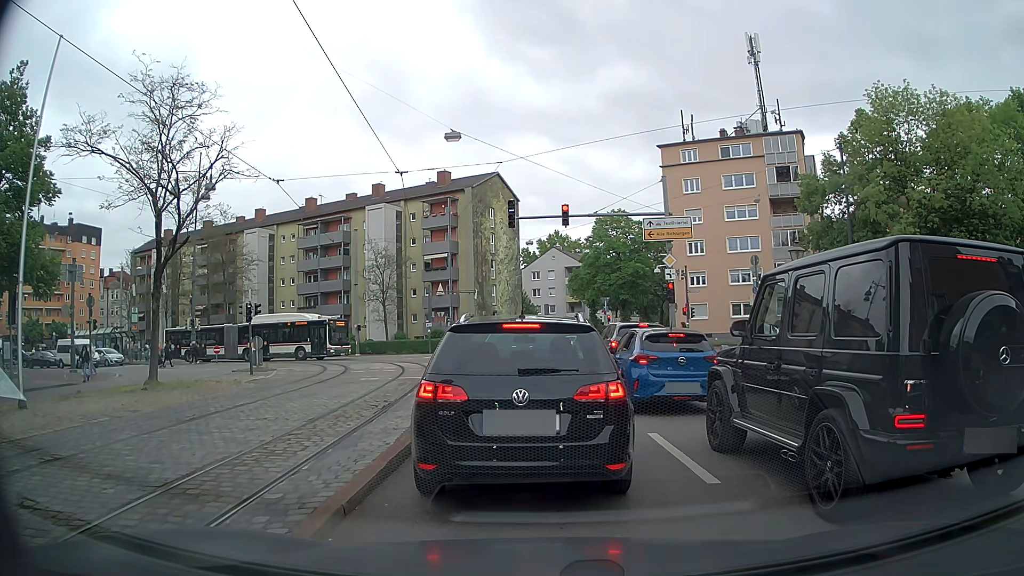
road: tertiary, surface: asphalt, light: Day
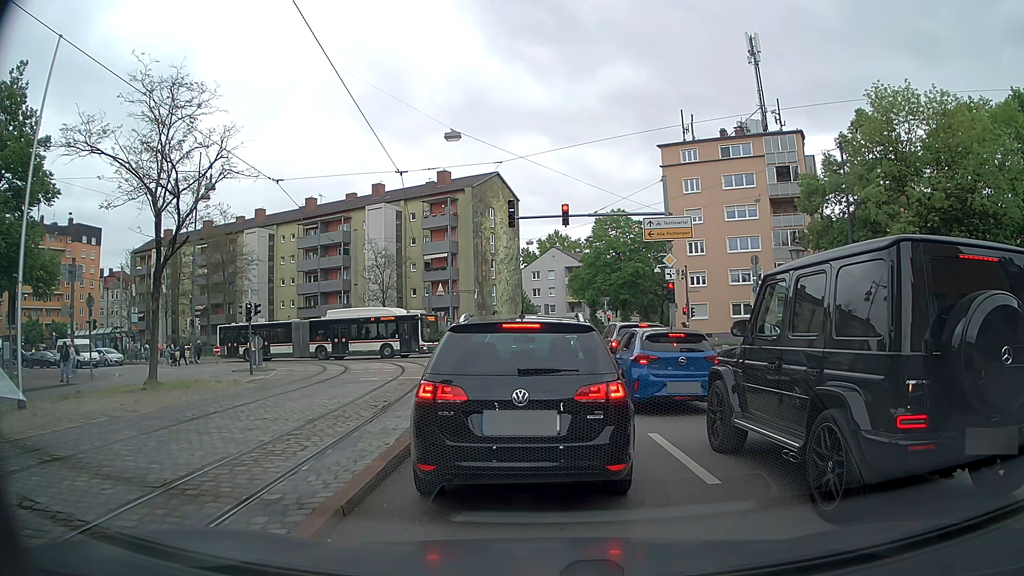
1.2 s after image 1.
(0.0, +0.1) m; 0°
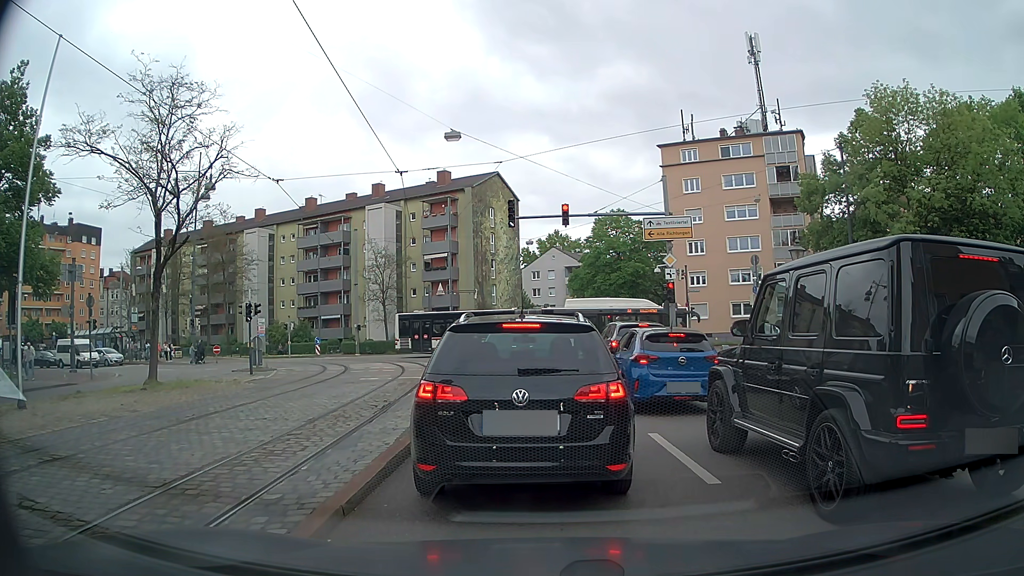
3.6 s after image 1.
(0.0, 0.0) m; 0°
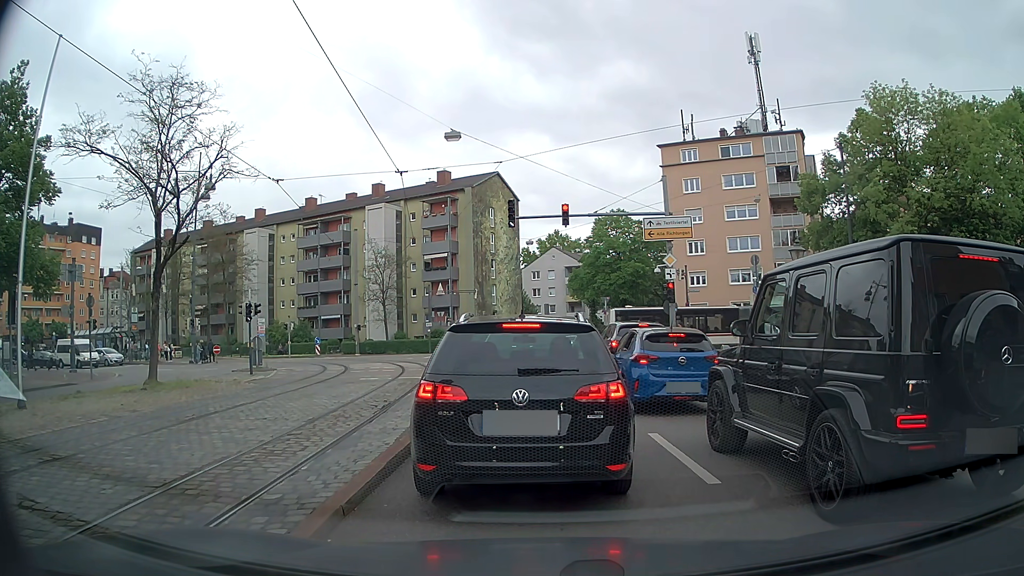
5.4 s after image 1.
(0.0, 0.0) m; 0°
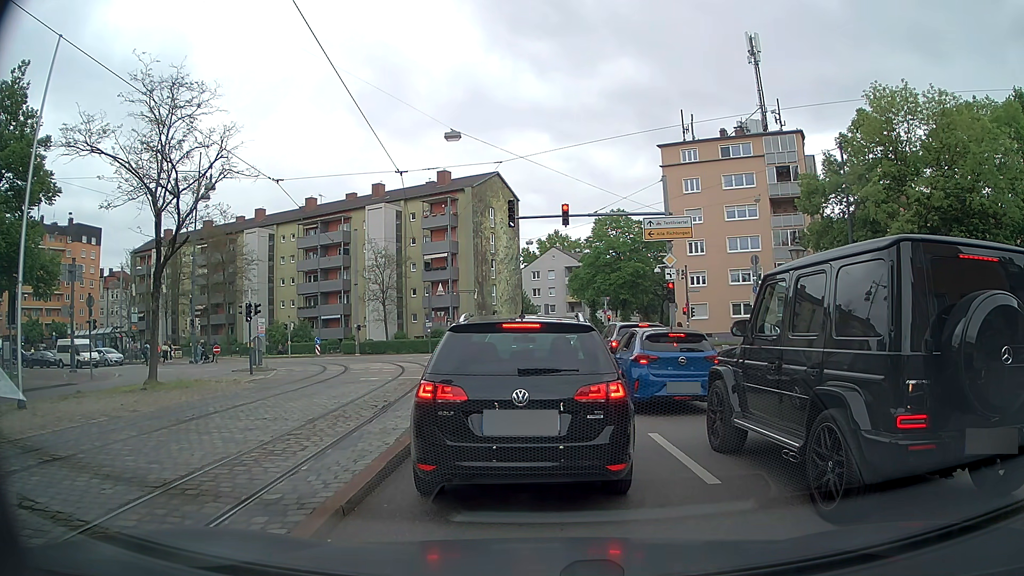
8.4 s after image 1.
(0.0, 0.0) m; 0°
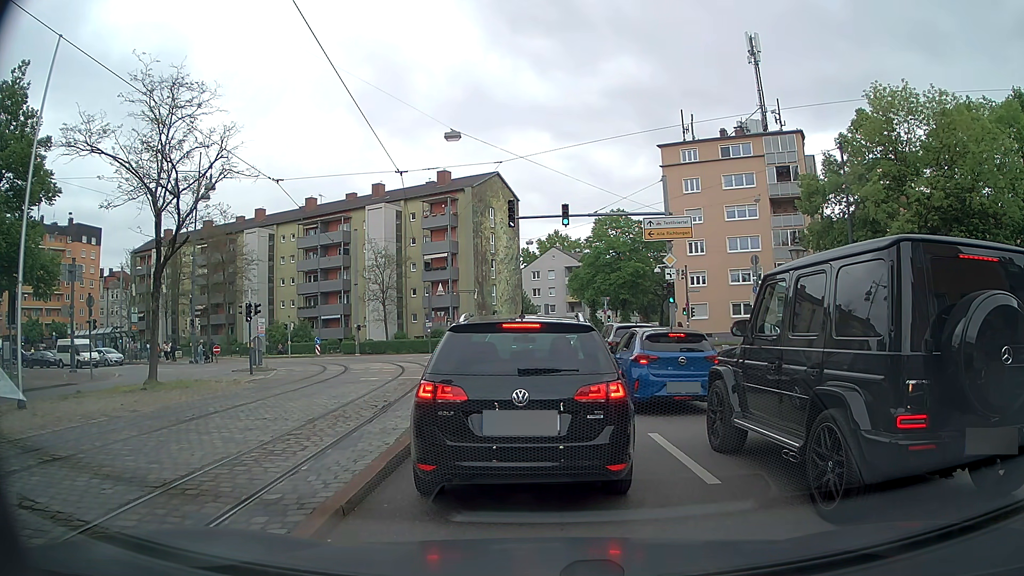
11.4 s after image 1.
(0.0, 0.0) m; 0°
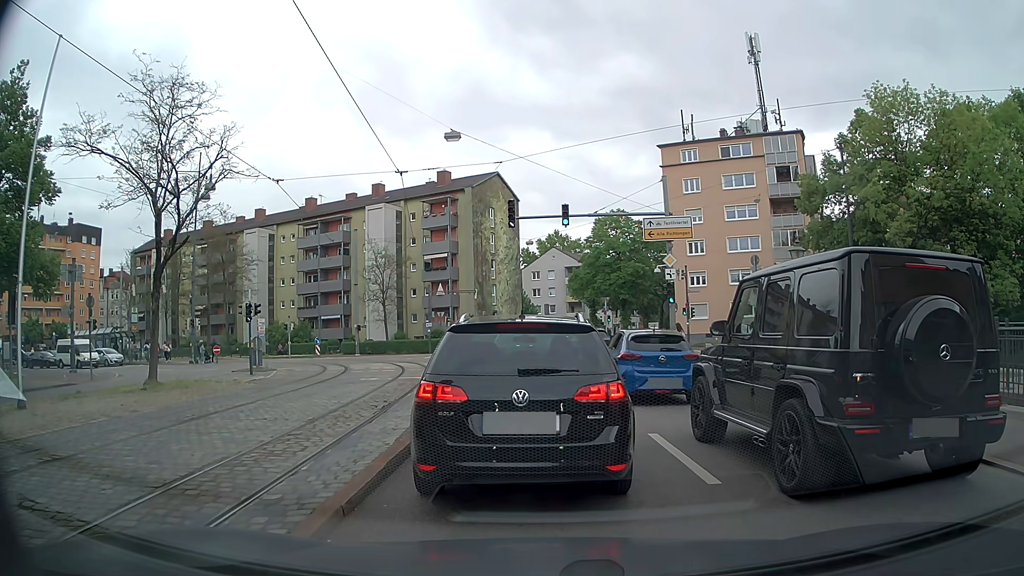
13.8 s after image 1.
(0.0, 0.0) m; 0°
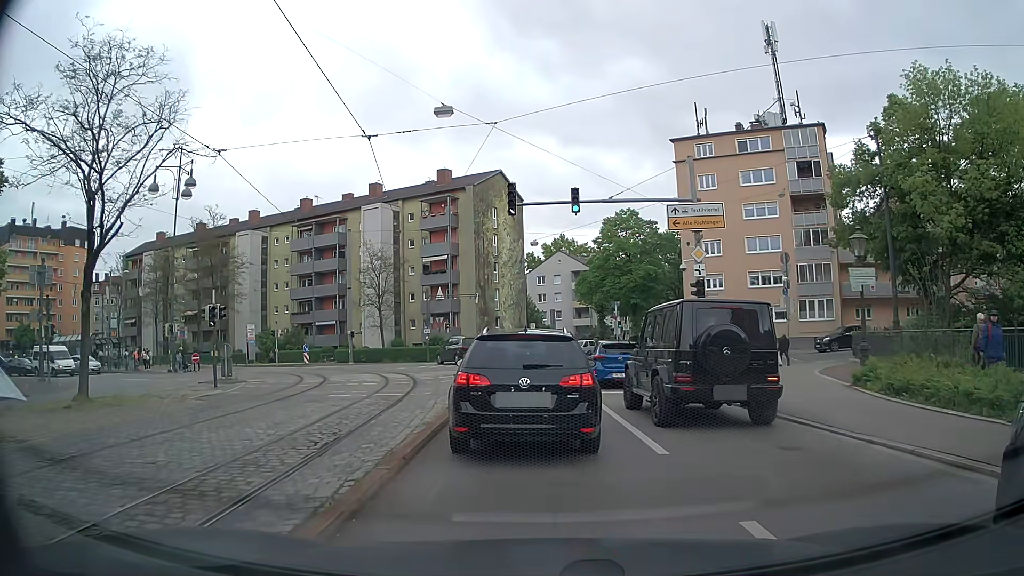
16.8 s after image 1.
(0.0, +4.4) m; 0°
(0, +10) (0, +20) (-1, +30) (-3, +40) (-8, +48) (-17, +53) (-26, +57) (-36, +60) (-45, +63) (-54, +66) m
